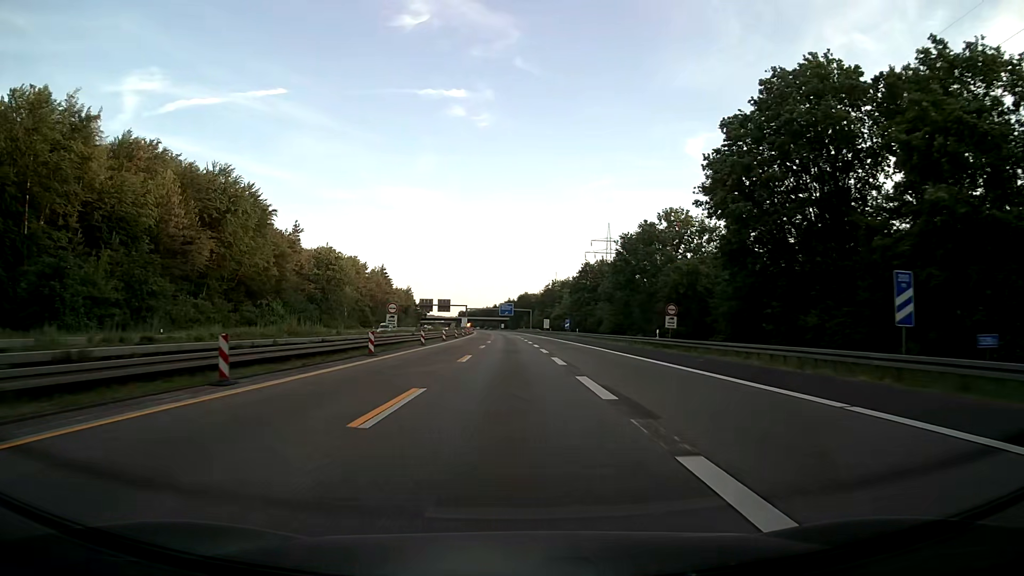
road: motorway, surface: asphalt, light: Day
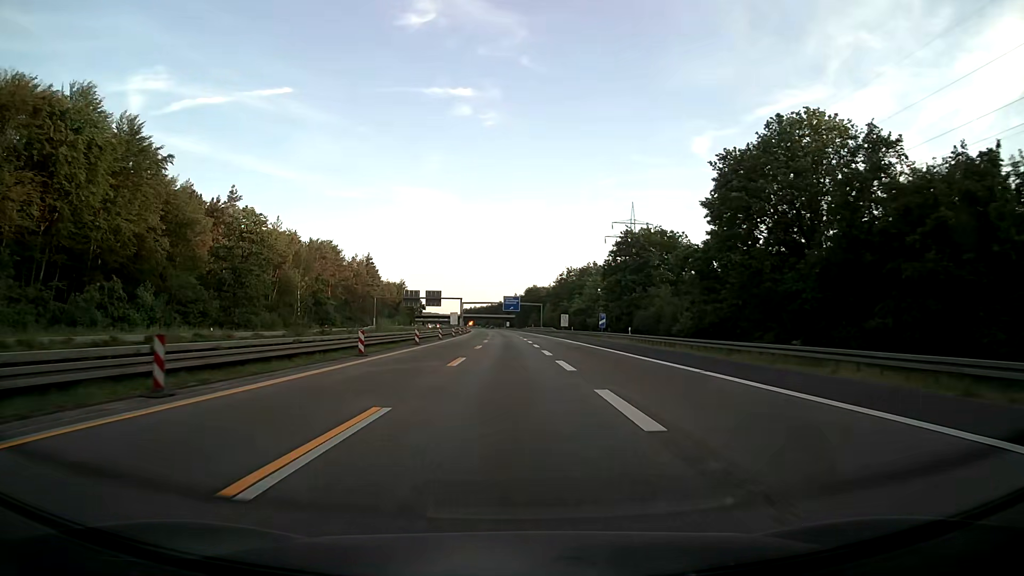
(-0.3, +40.3) m; -1°
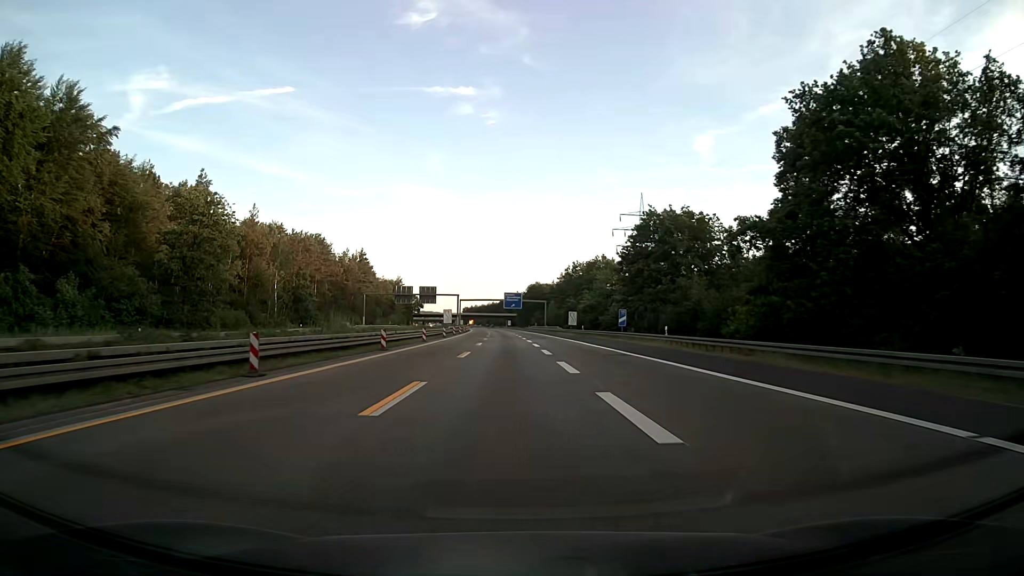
(0.0, +13.3) m; 0°
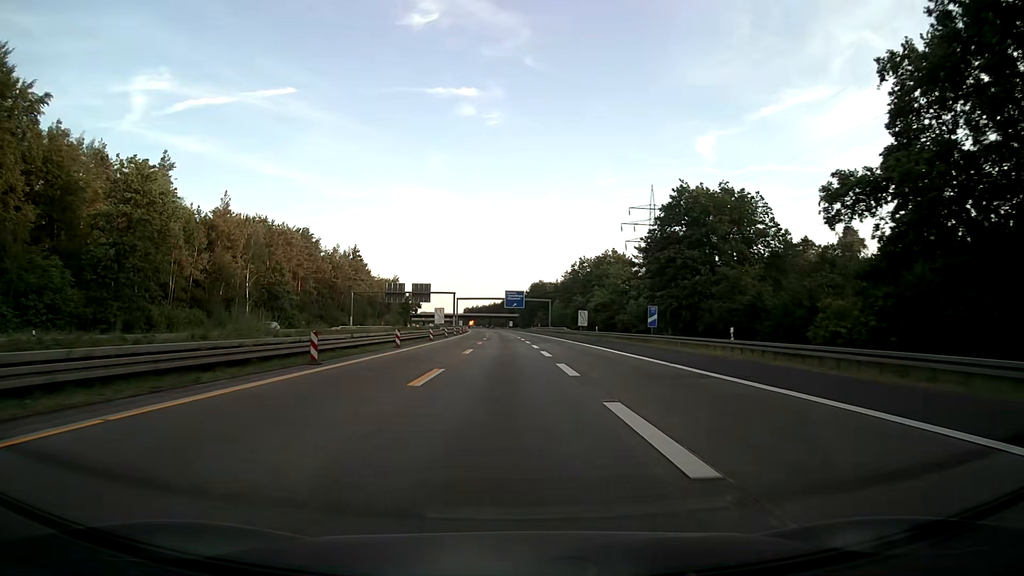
(0.0, +13.2) m; 0°
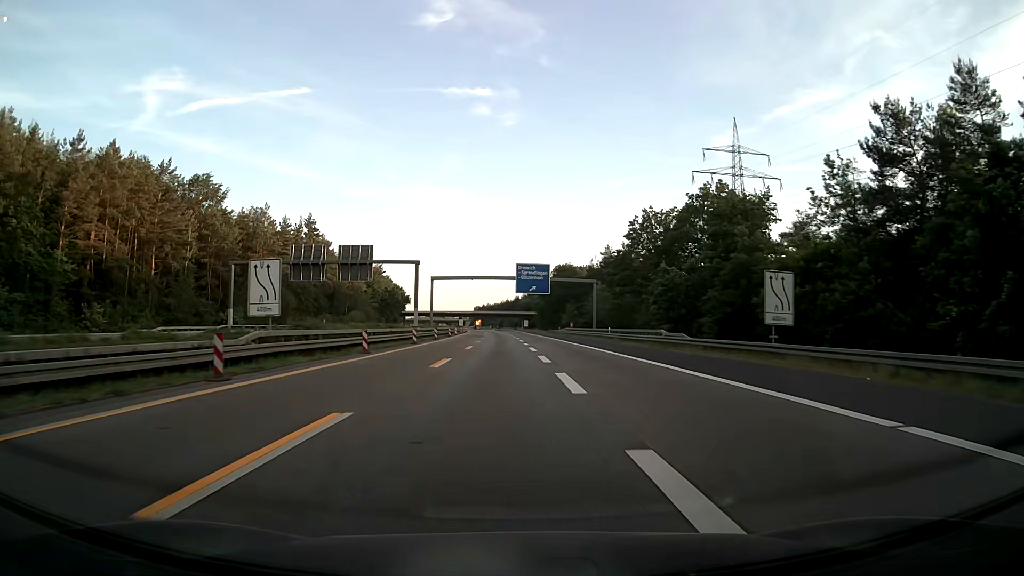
(-0.6, +65.2) m; -1°
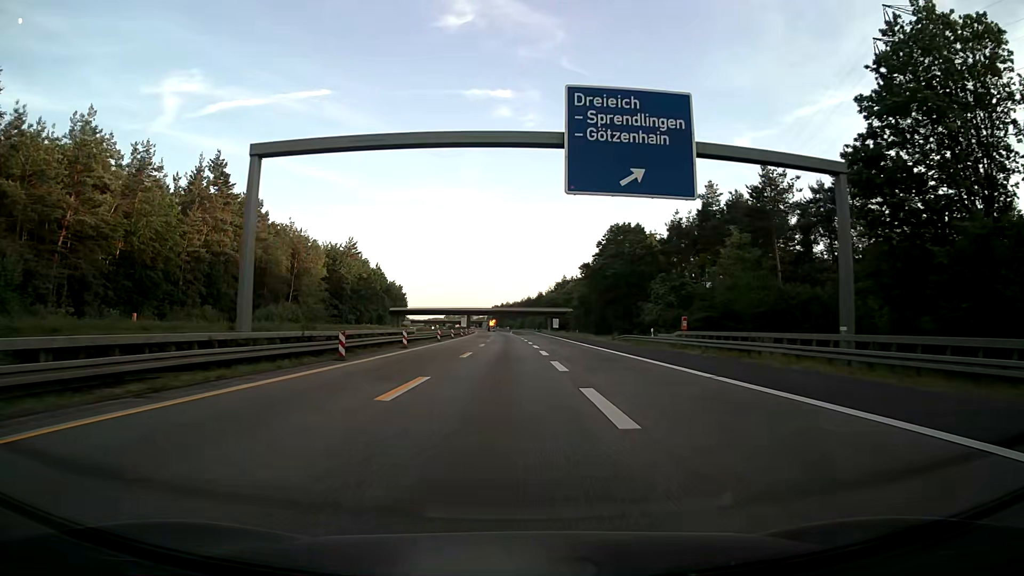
(-1.0, +64.2) m; -2°
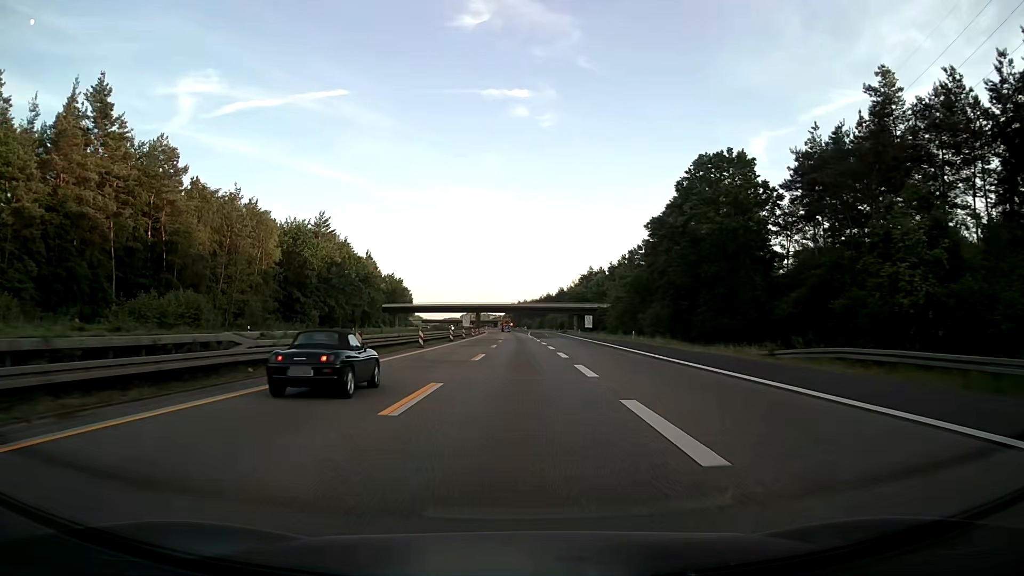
(-0.3, +38.6) m; -1°
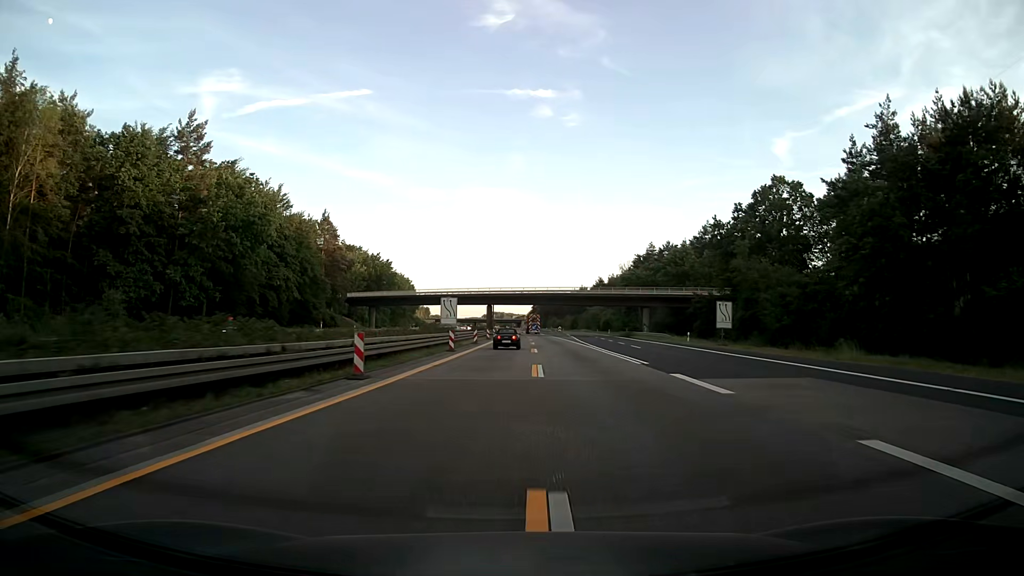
(-1.7, +65.1) m; -2°
(0, +10) (0, +20) (0, +30) (0, +40) (0, +50) (+1, +60) (+1, +70) (0, +80) (0, +90) (0, +100) m
